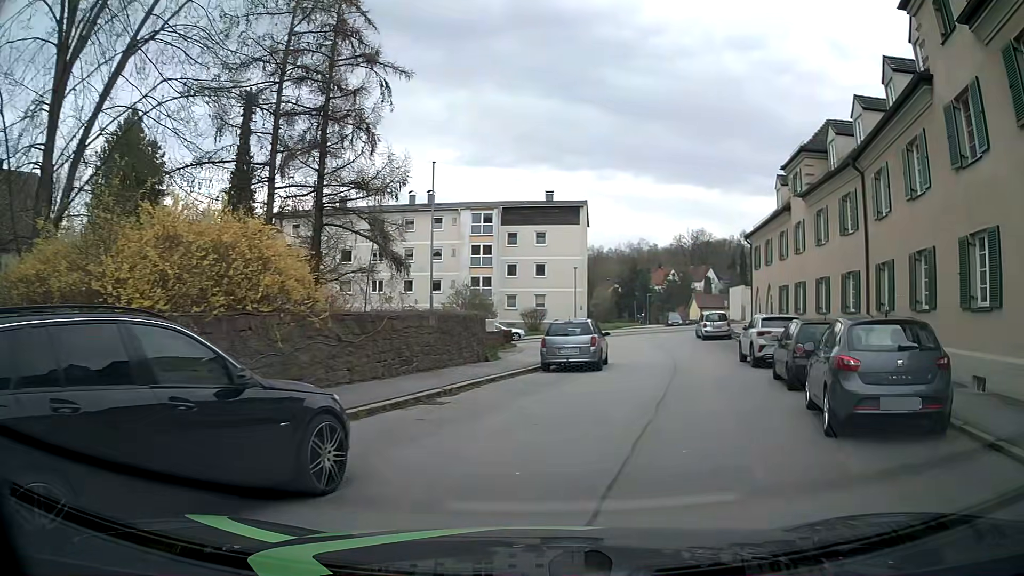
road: tertiary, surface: asphalt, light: Day
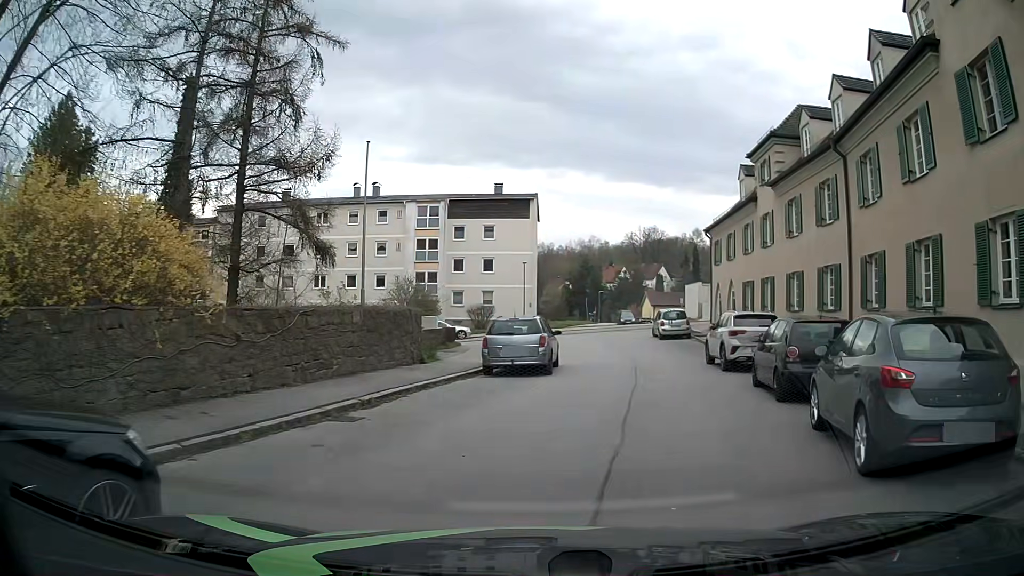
(+0.1, +2.4) m; +4°
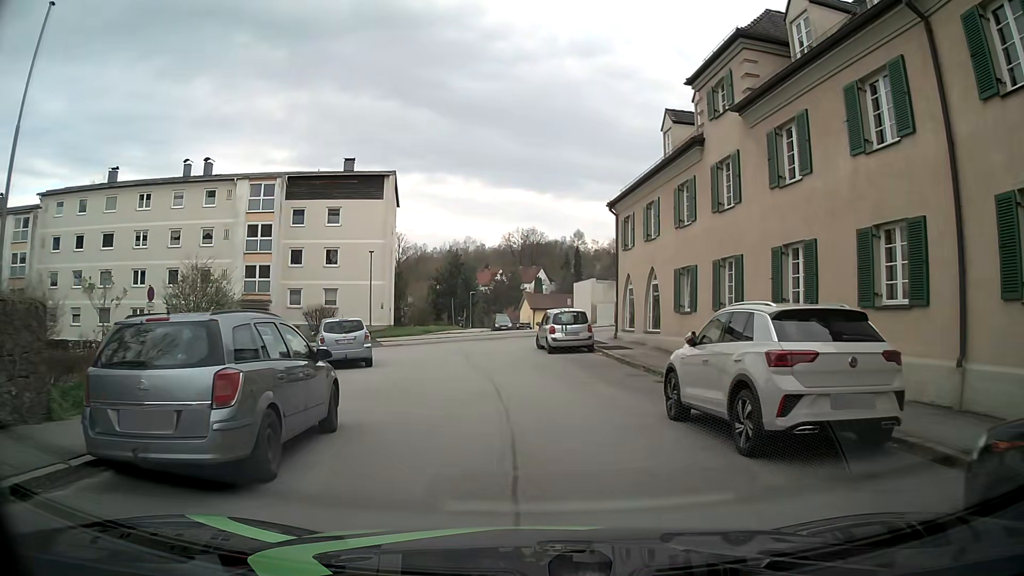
(+1.3, +11.1) m; +9°
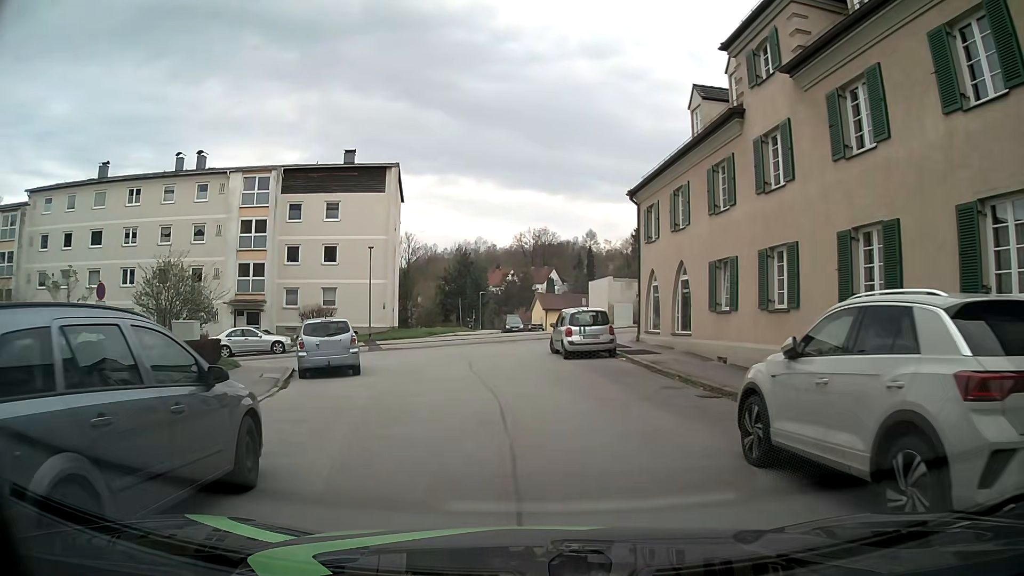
(+0.1, +3.0) m; 0°
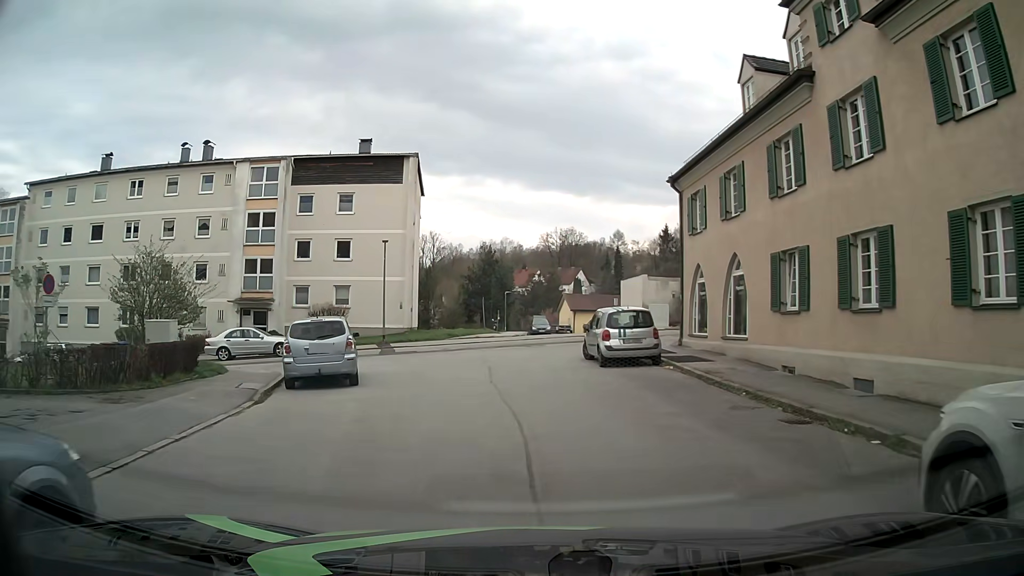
(0.0, +3.1) m; -1°
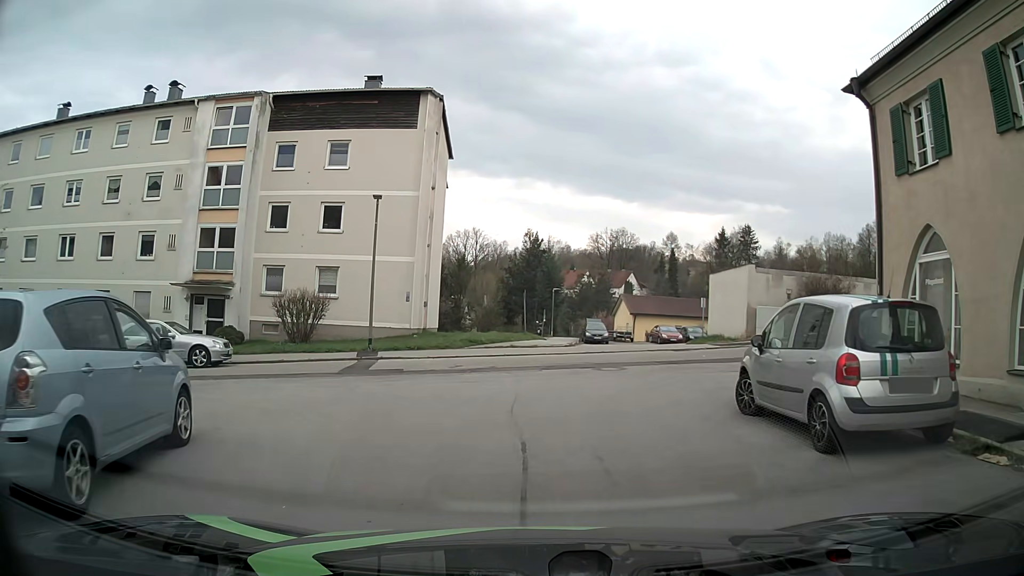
(-0.6, +11.5) m; -4°
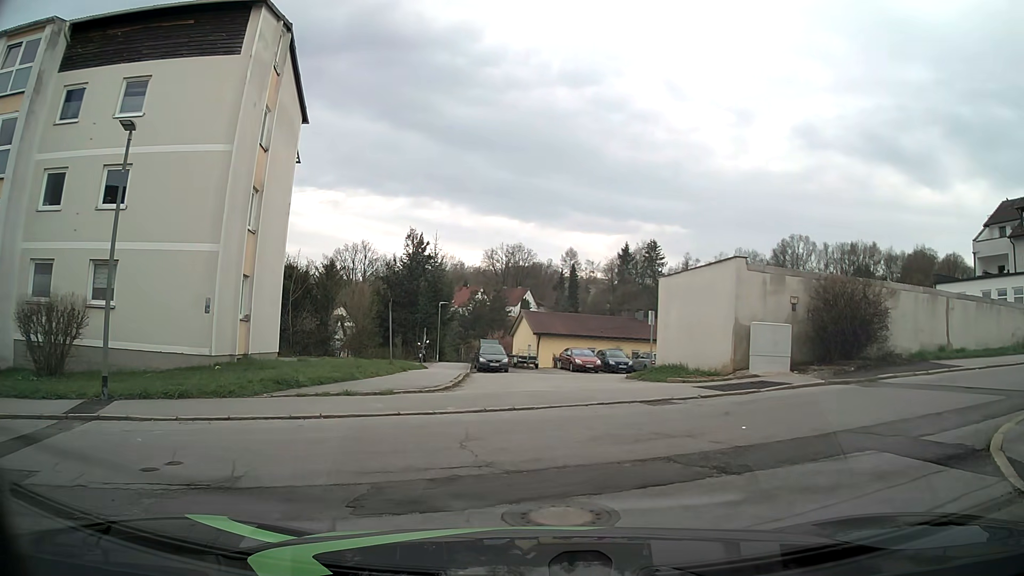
(+0.3, +10.2) m; +8°
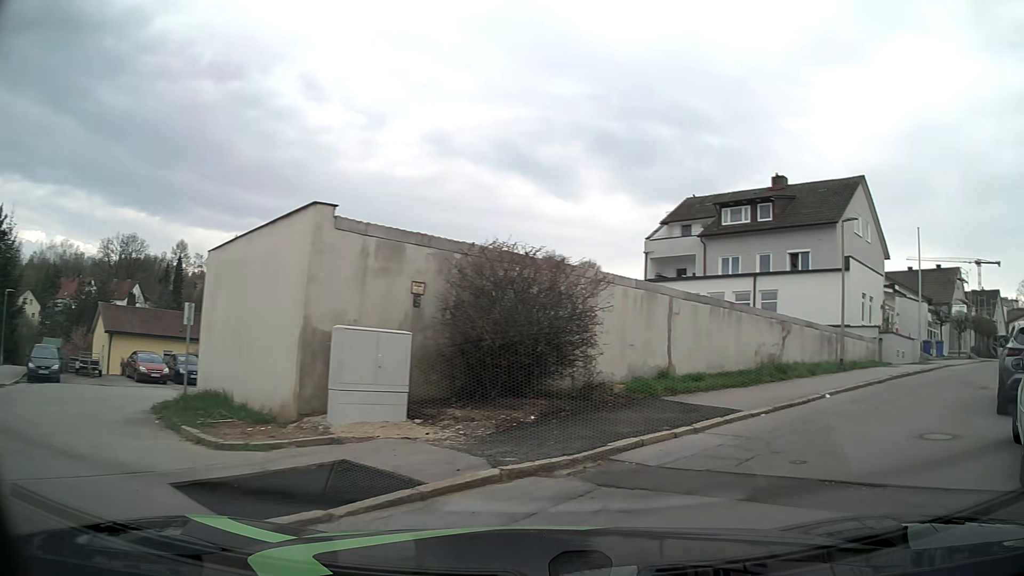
(+2.1, +8.6) m; +33°
